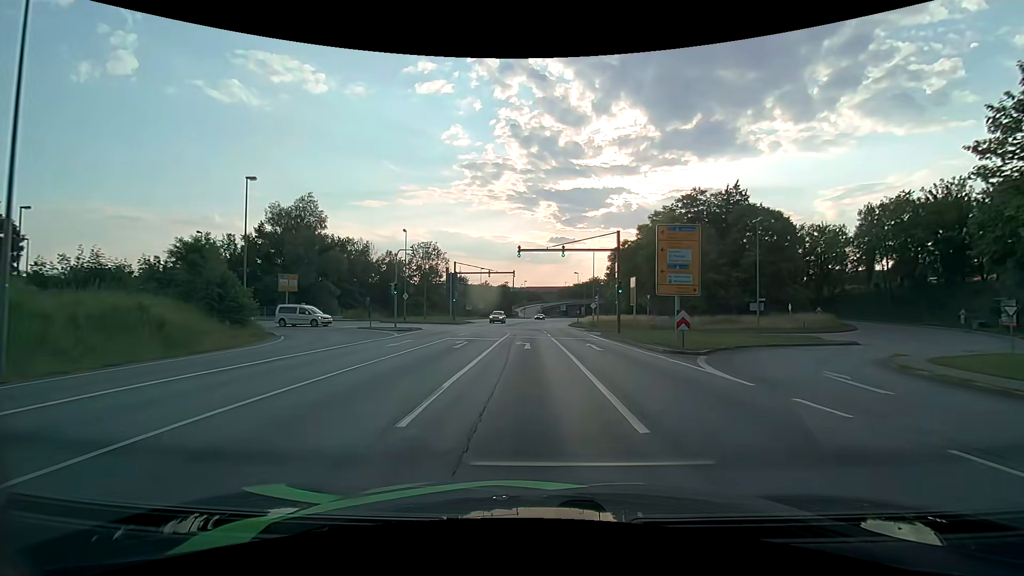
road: primary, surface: asphalt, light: Day
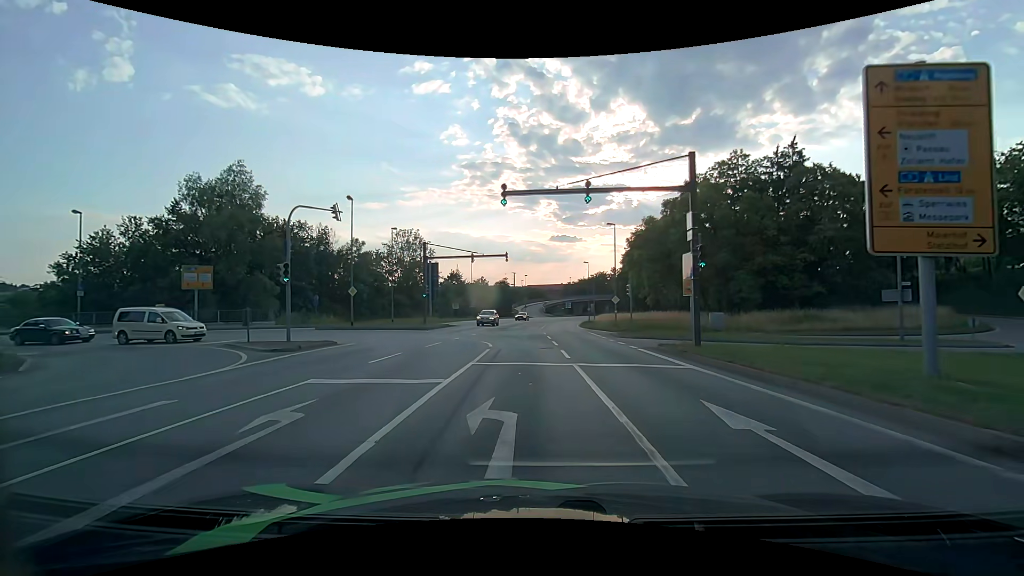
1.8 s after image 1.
(0.0, +16.3) m; 0°
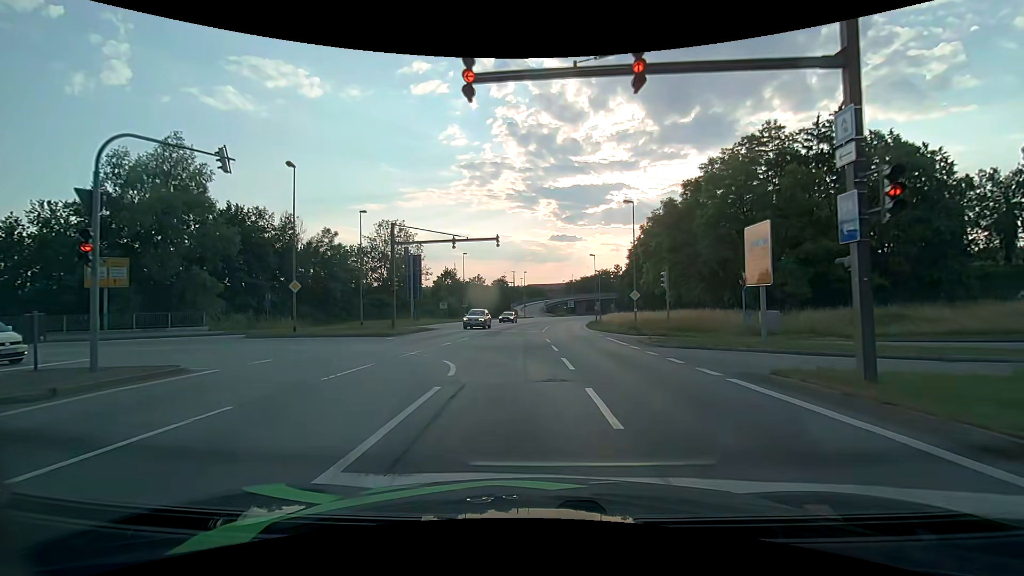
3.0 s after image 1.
(0.0, +9.2) m; 0°
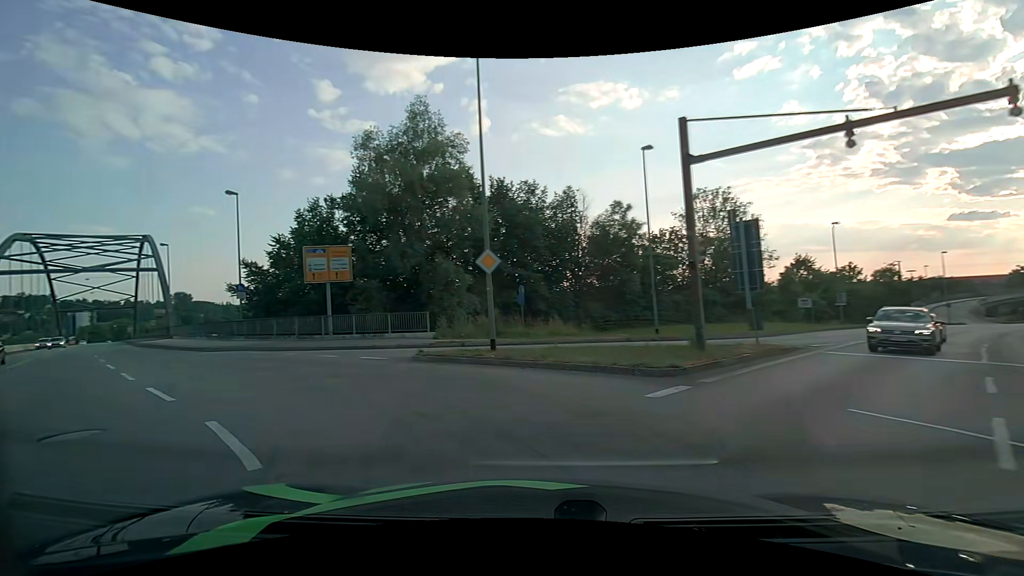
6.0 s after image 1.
(-3.1, +18.0) m; -35°
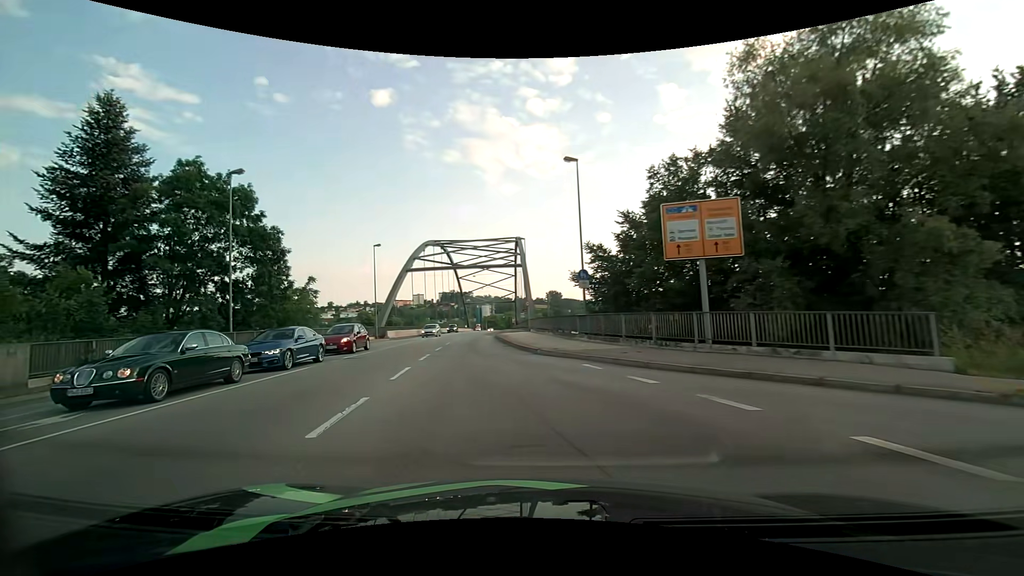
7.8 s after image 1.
(-4.2, +10.7) m; -40°
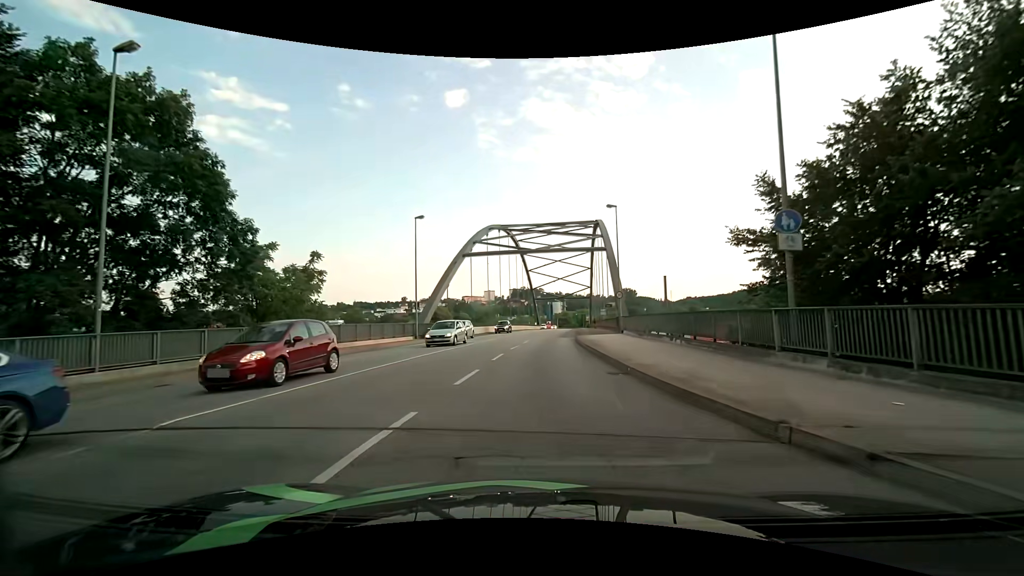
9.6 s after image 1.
(-1.7, +14.3) m; -9°
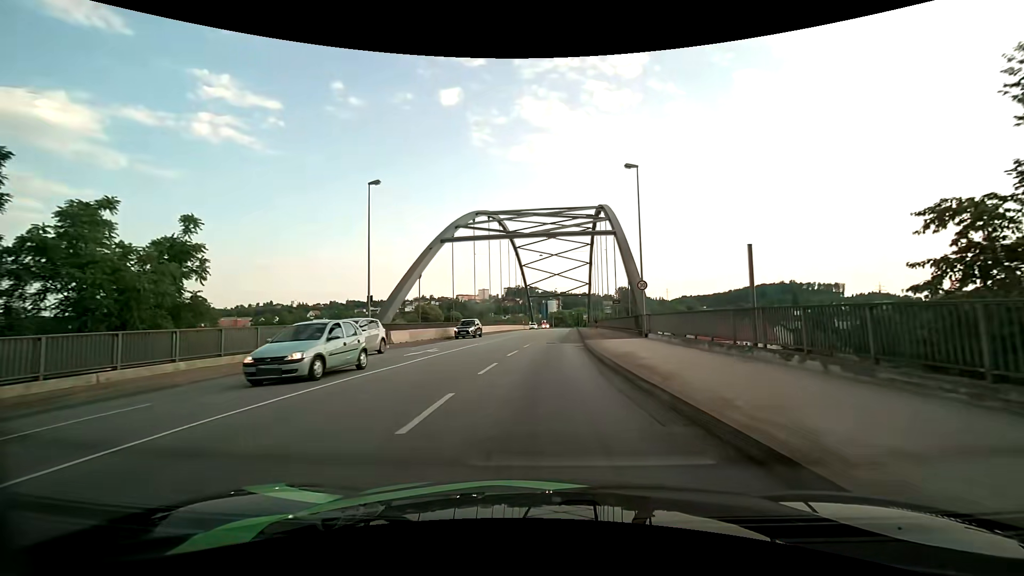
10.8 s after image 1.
(+0.1, +10.4) m; 0°
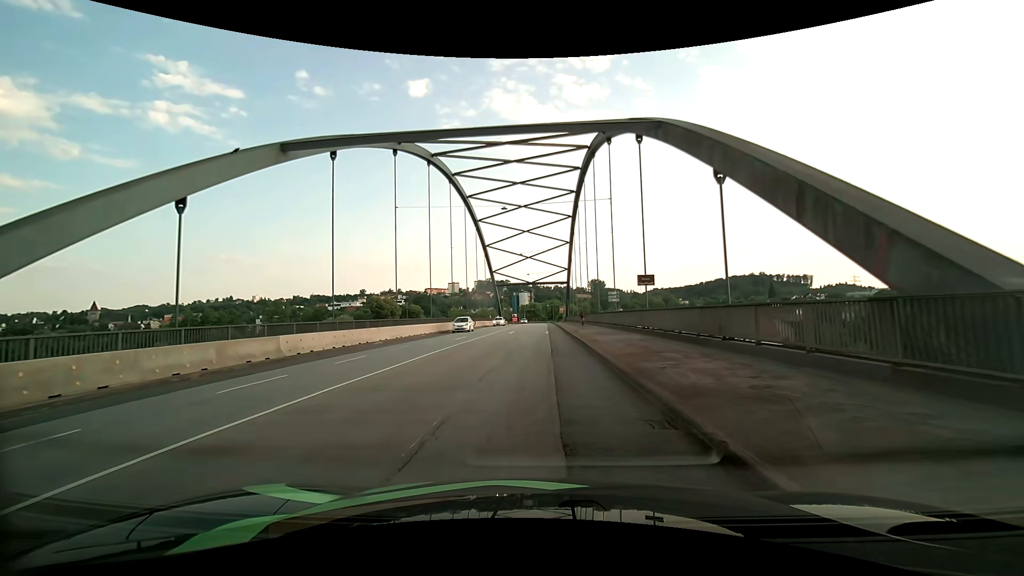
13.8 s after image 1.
(+0.8, +25.6) m; +4°
(0, +10) (0, +20) (0, +30) (+1, +40) (+1, +50) (+1, +60) (+1, +70) (+1, +80) (+1, +90) (+1, +100) m
